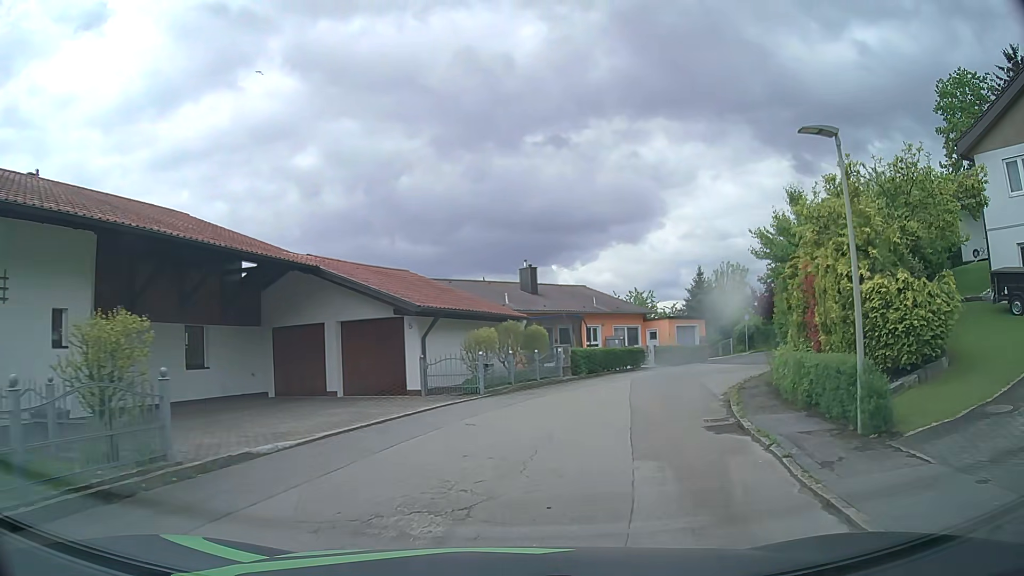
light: Day
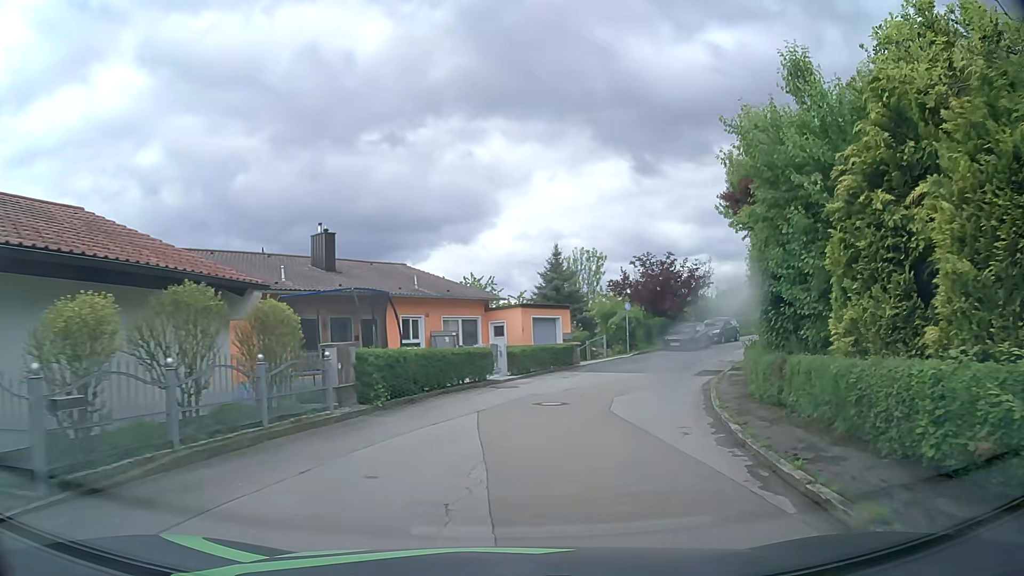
(+1.5, +12.4) m; +13°
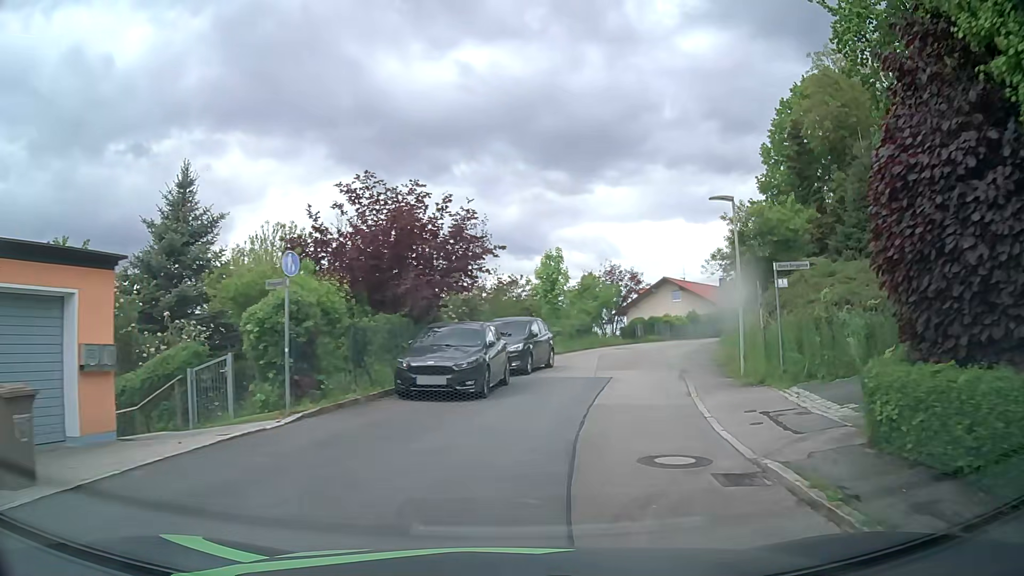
(+4.6, +22.6) m; +24°
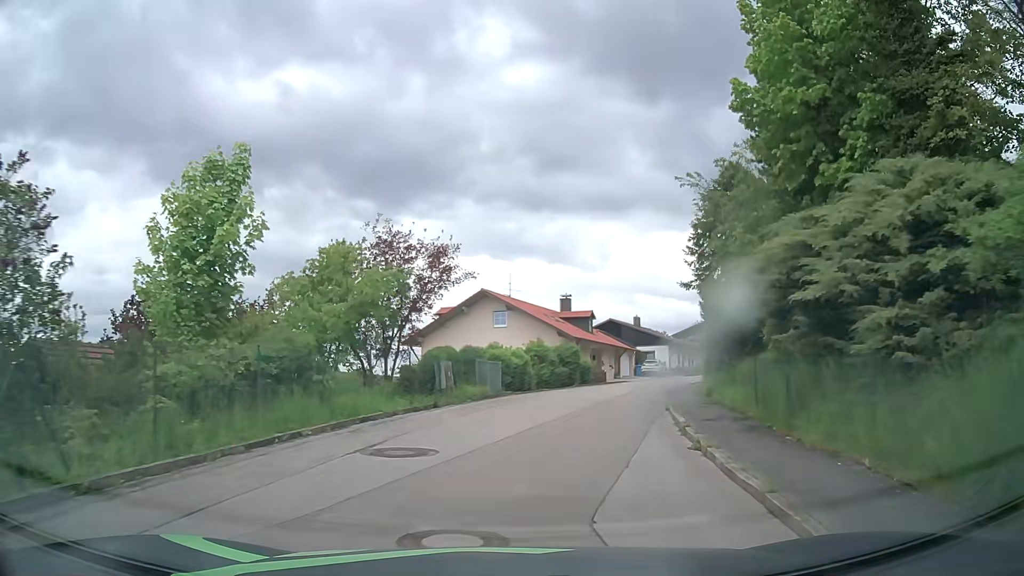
(+4.1, +24.8) m; +17°
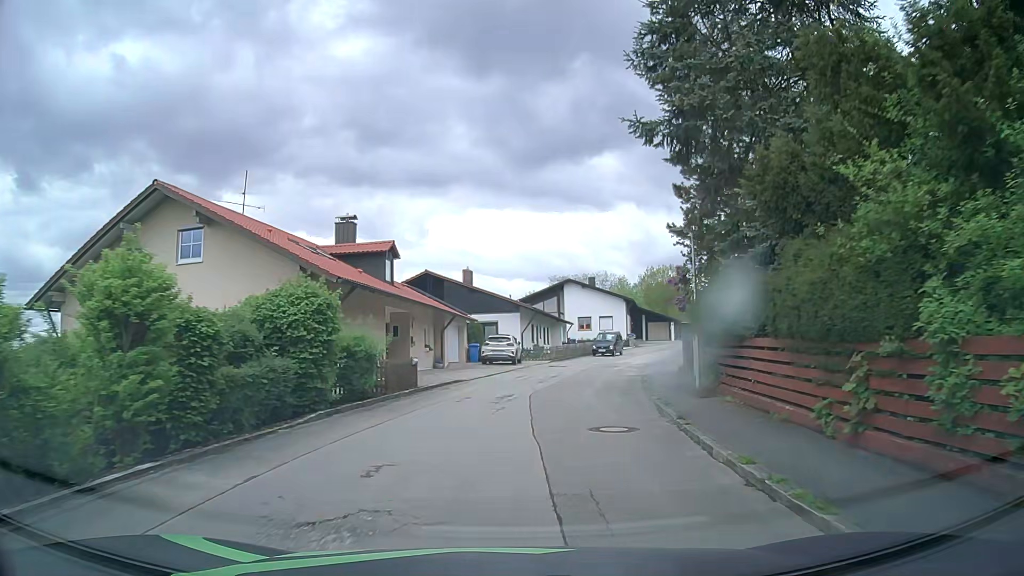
(+3.5, +26.1) m; +16°
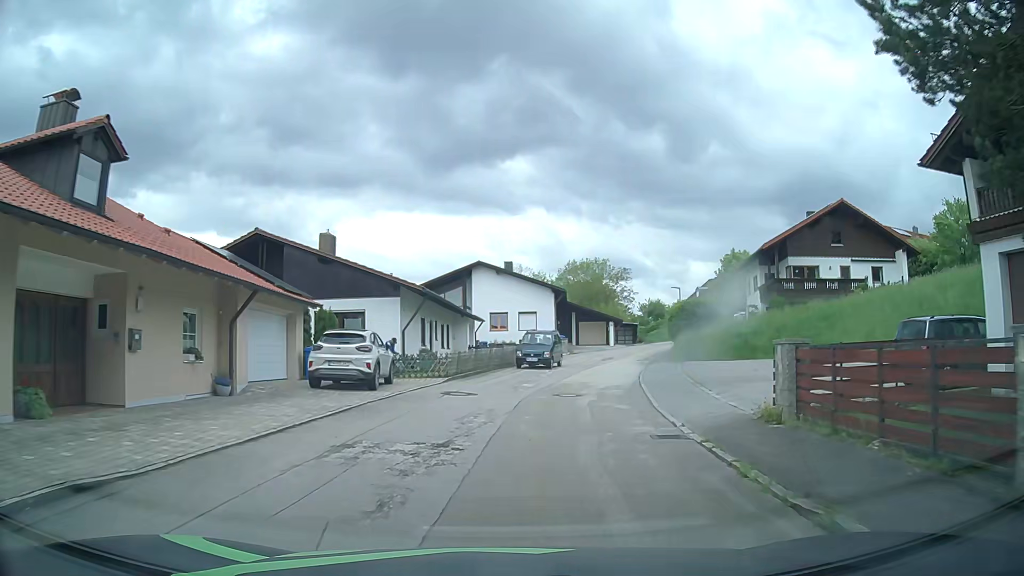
(+1.1, +17.1) m; +7°
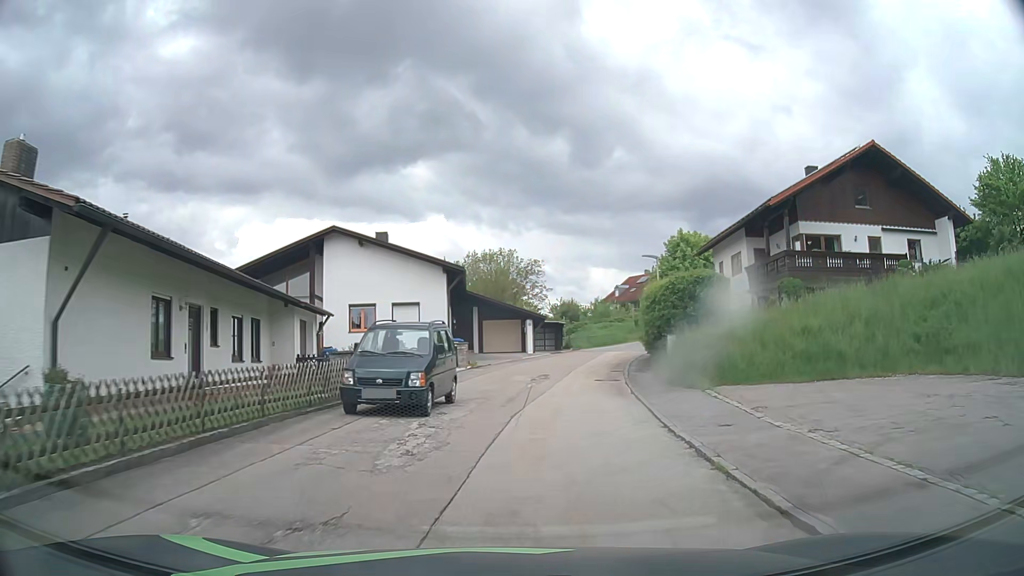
(+1.4, +17.5) m; +9°
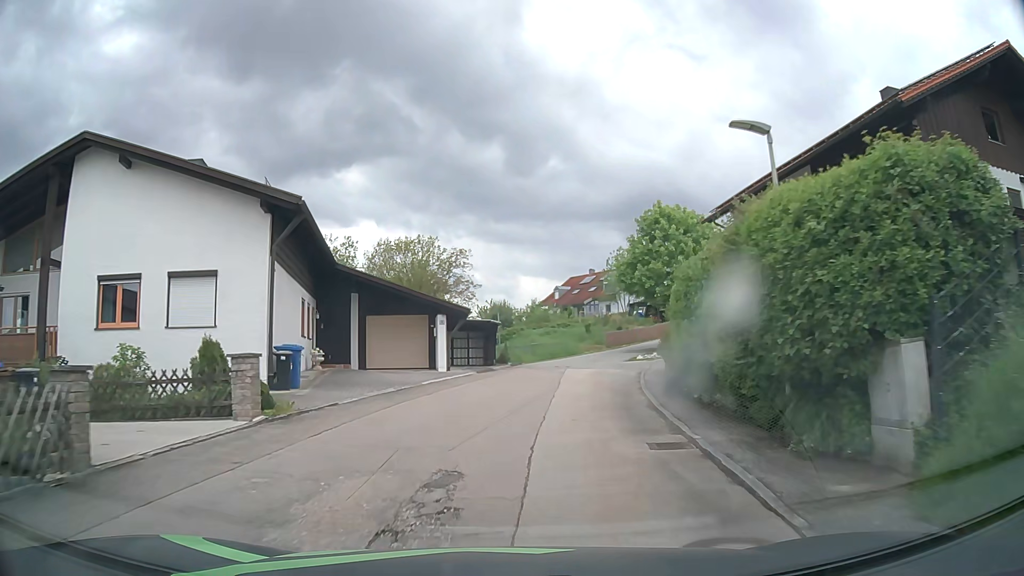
(+1.0, +16.8) m; +6°
(0, +10) (+1, +20) (+2, +30) (+5, +39) (+10, +48) (+16, +56) (+24, +62) (+32, +68) (+38, +76) (+39, +86) m
